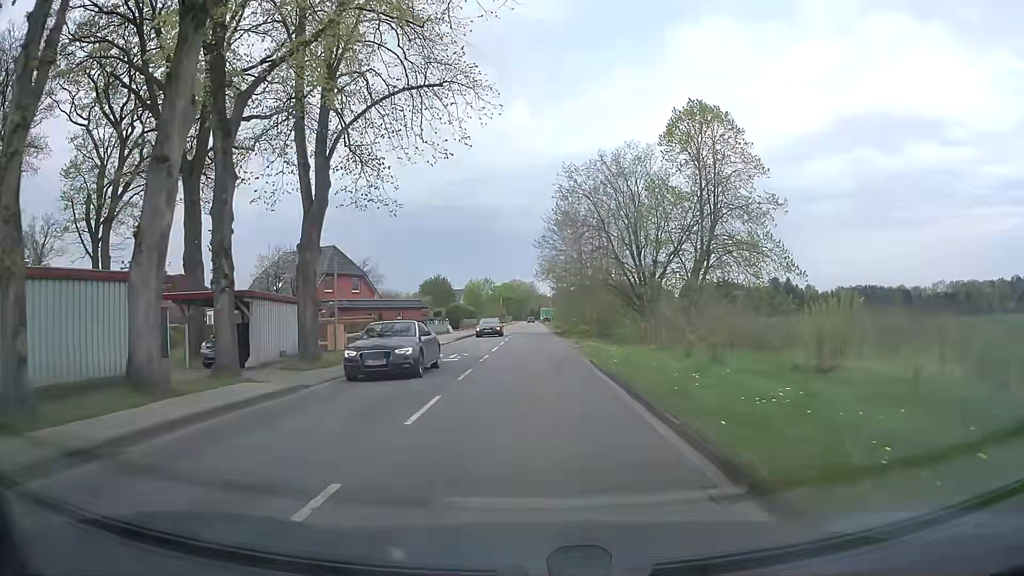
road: tertiary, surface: asphalt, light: Day
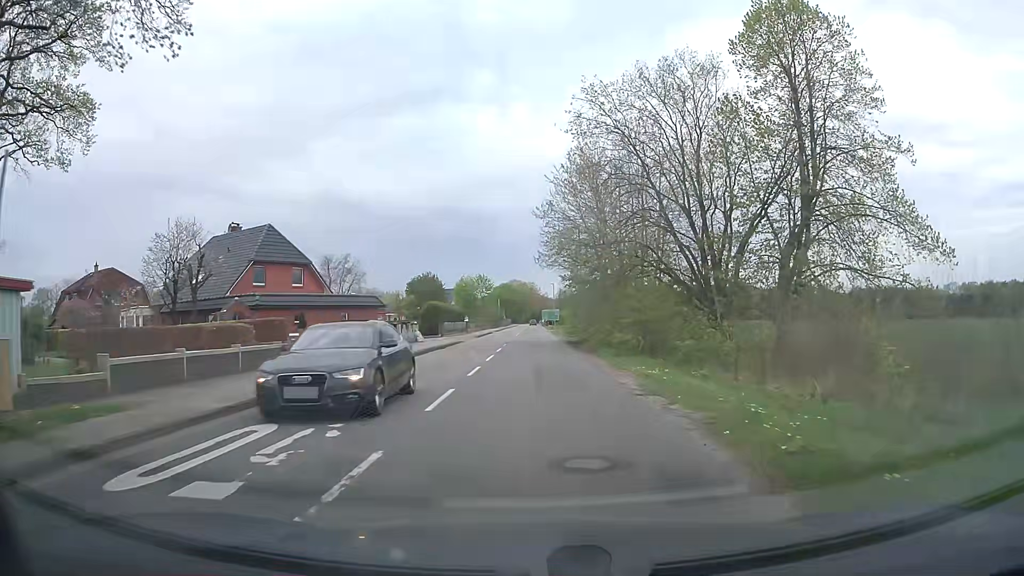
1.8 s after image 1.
(0.0, +17.5) m; 0°
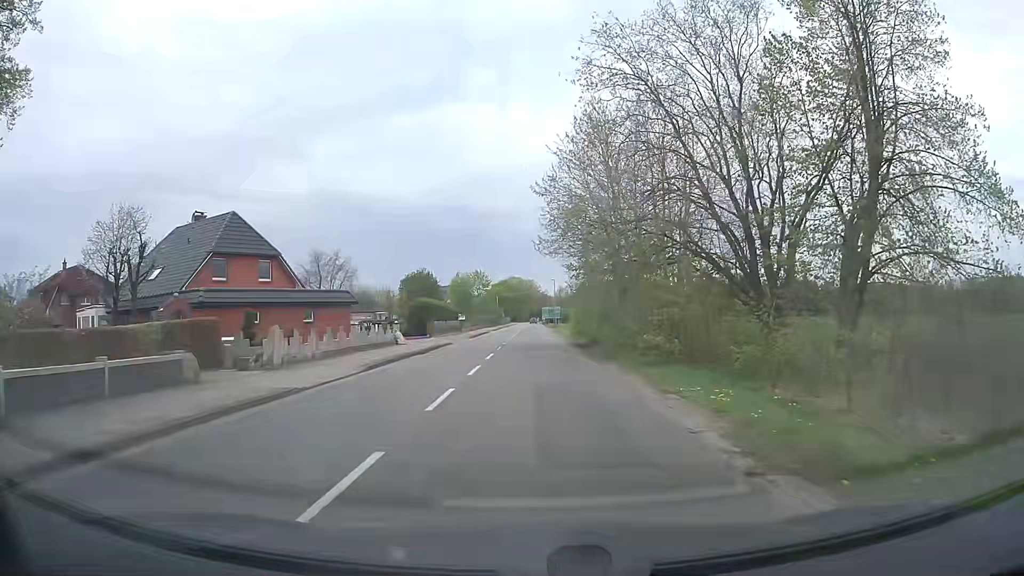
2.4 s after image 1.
(0.0, +6.4) m; 0°
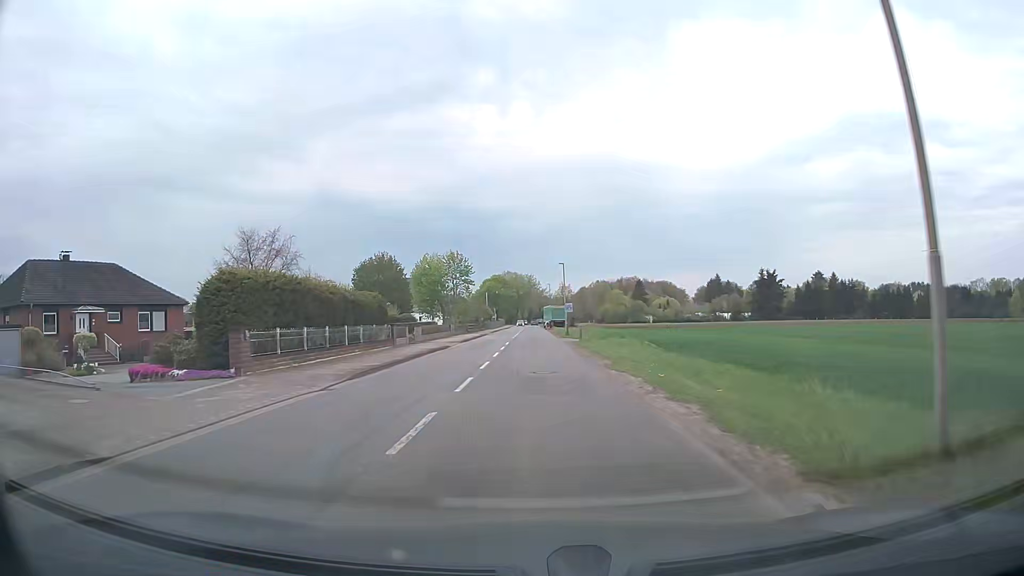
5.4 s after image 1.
(+0.4, +34.2) m; +1°
(0, +10) (0, +20) (0, +30) (0, +40) (0, +50) (0, +60) (0, +70) (0, +80) (0, +90) (0, +100) m
